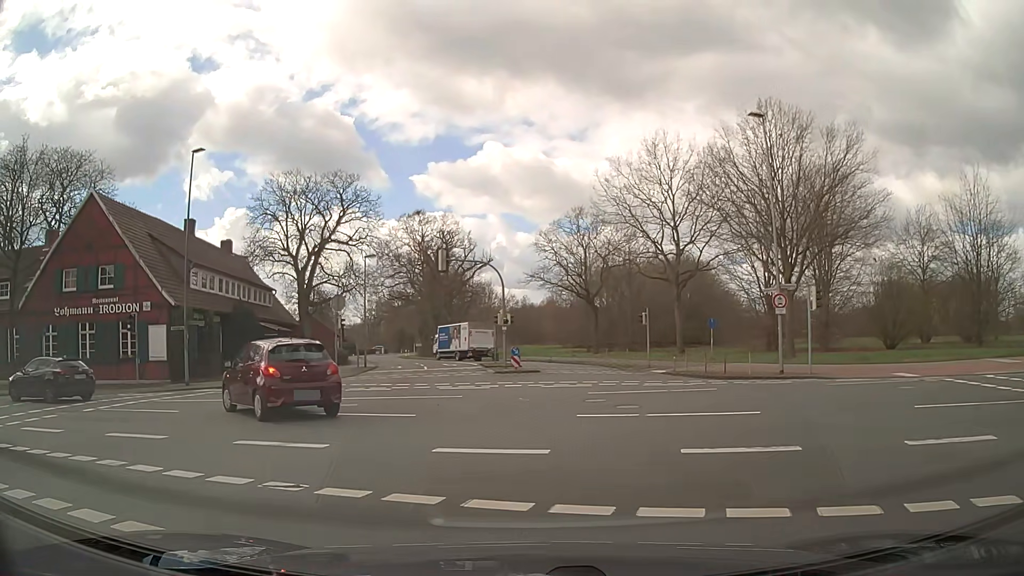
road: secondary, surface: asphalt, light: Day
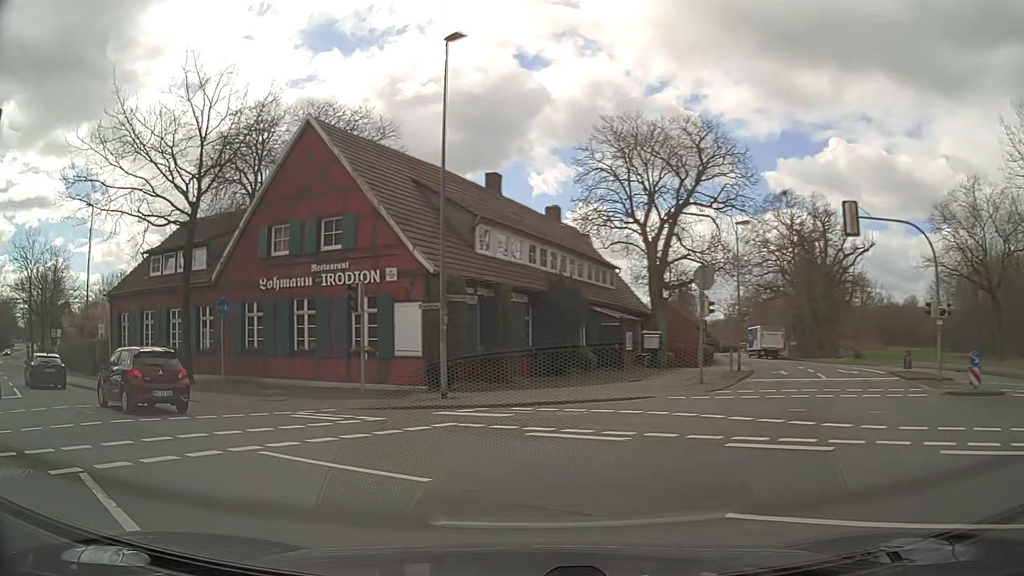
(-2.6, +12.0) m; -30°
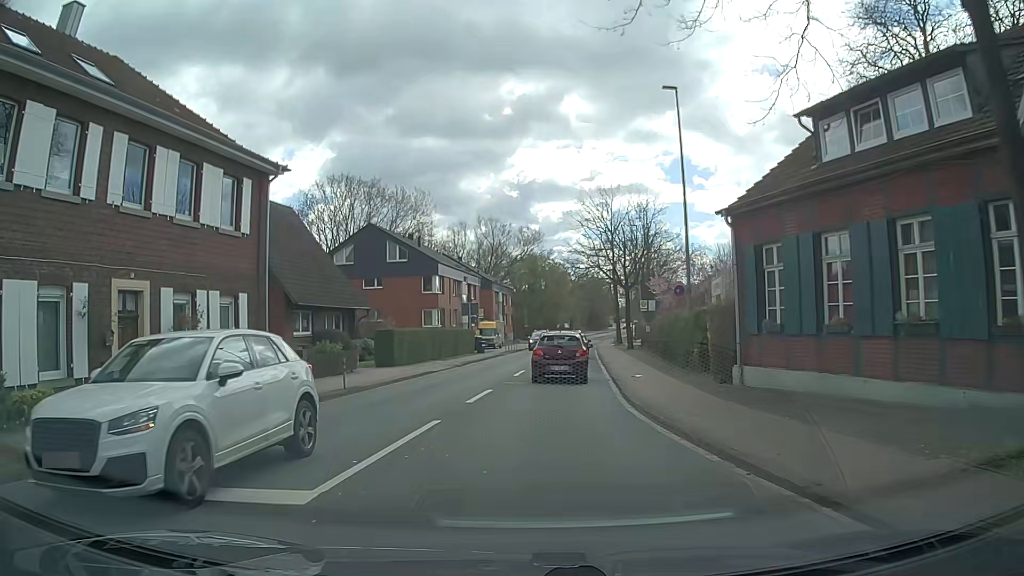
(-9.7, +15.8) m; -53°
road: tertiary
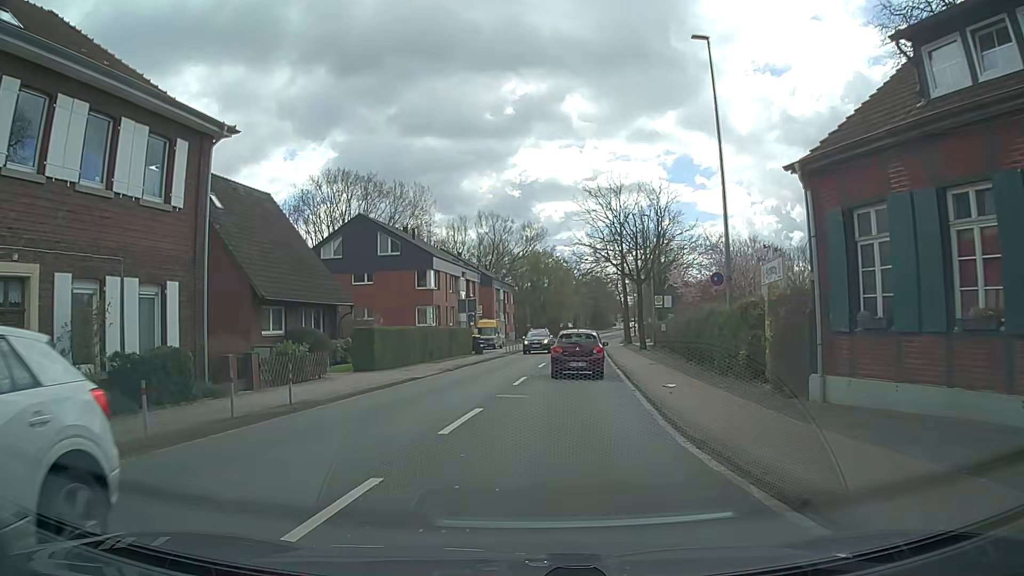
(0.0, +4.7) m; 0°
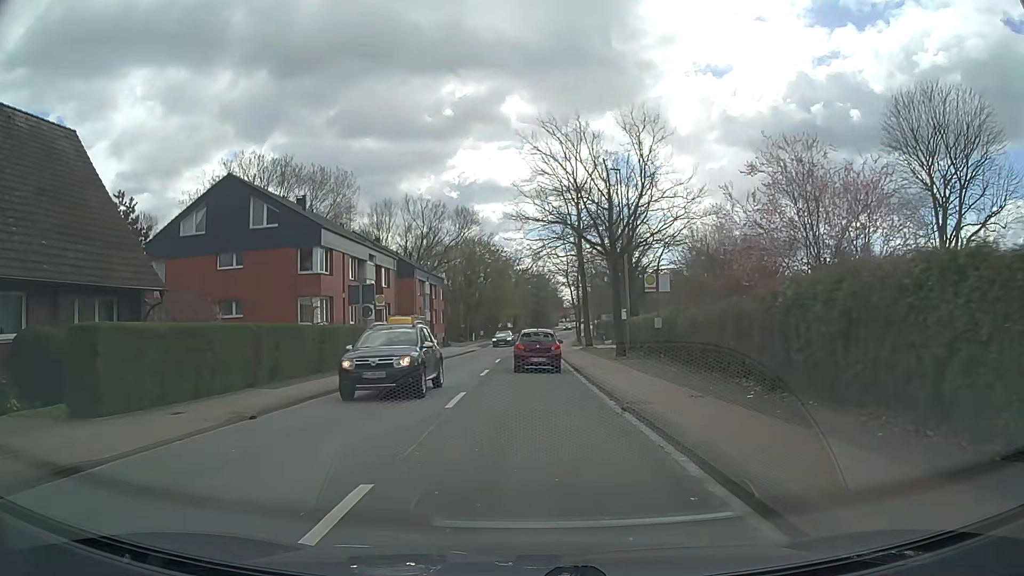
(+0.6, +15.4) m; +5°
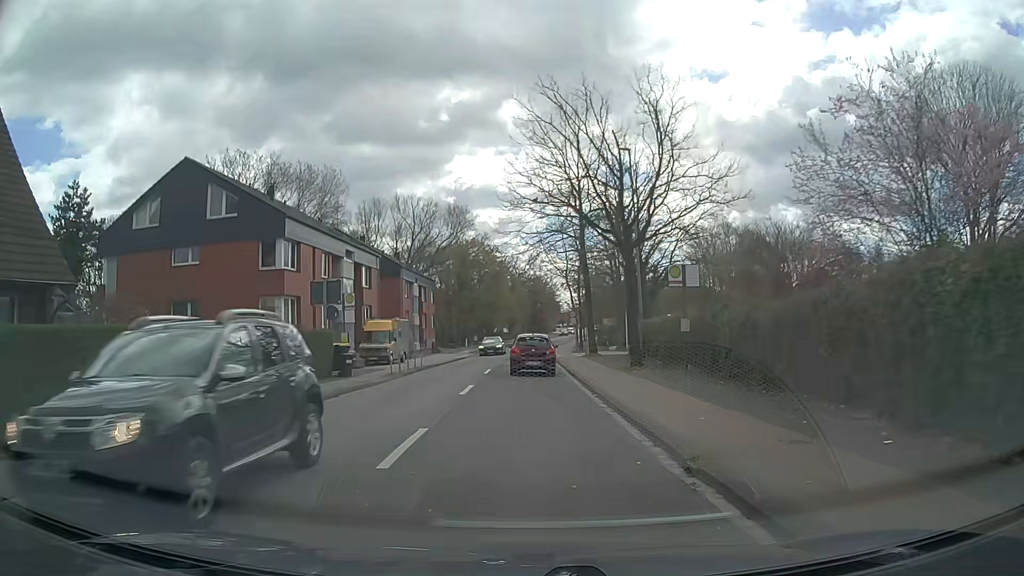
(0.0, +5.4) m; +1°
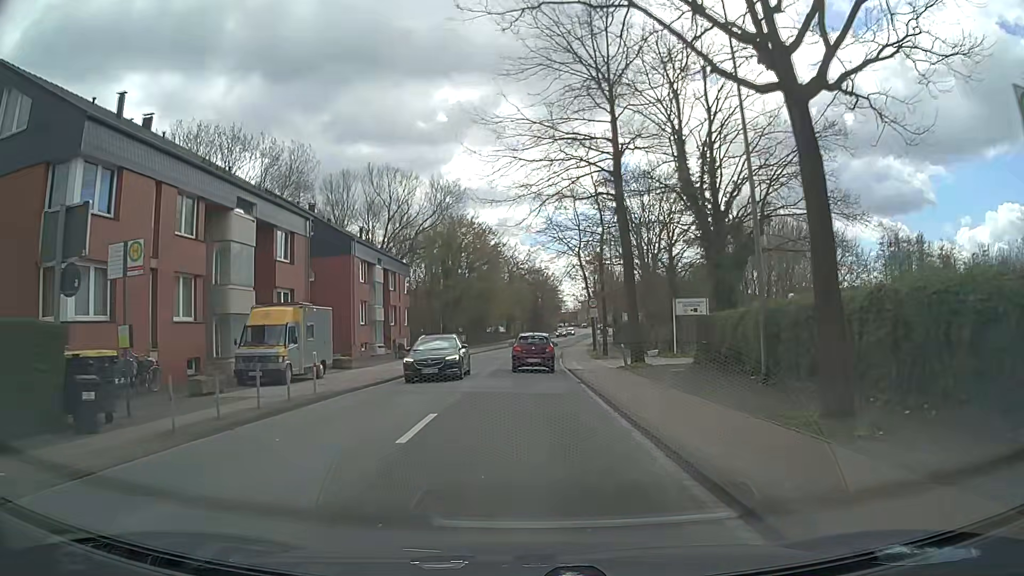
(-0.2, +17.2) m; -1°
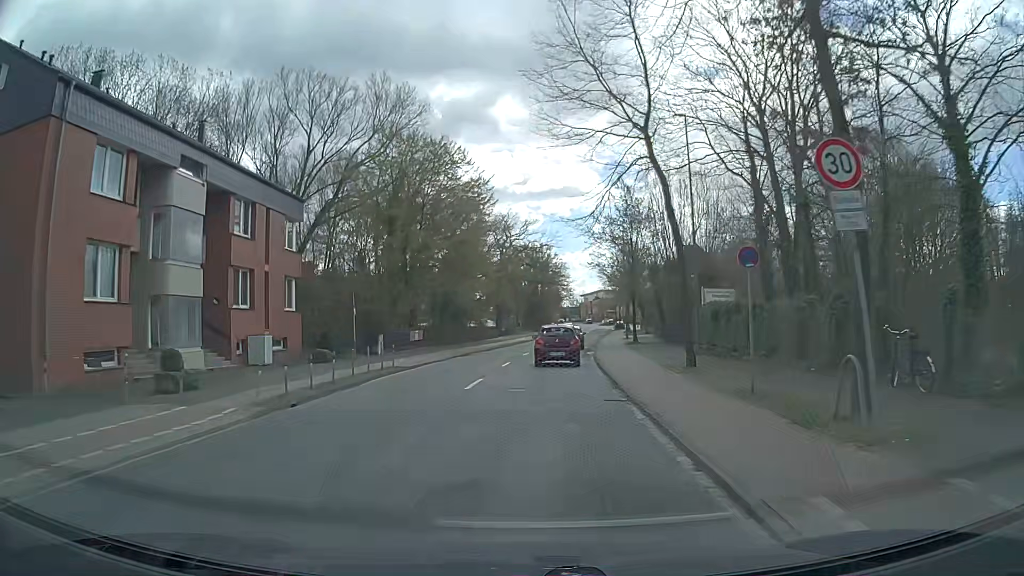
(+0.1, +30.2) m; 0°
(0, +10) (+1, +20) (+1, +30) (+2, +40) (+3, +50) (+4, +60) (+6, +70) (+7, +80) (+8, +90) (+10, +99) m
